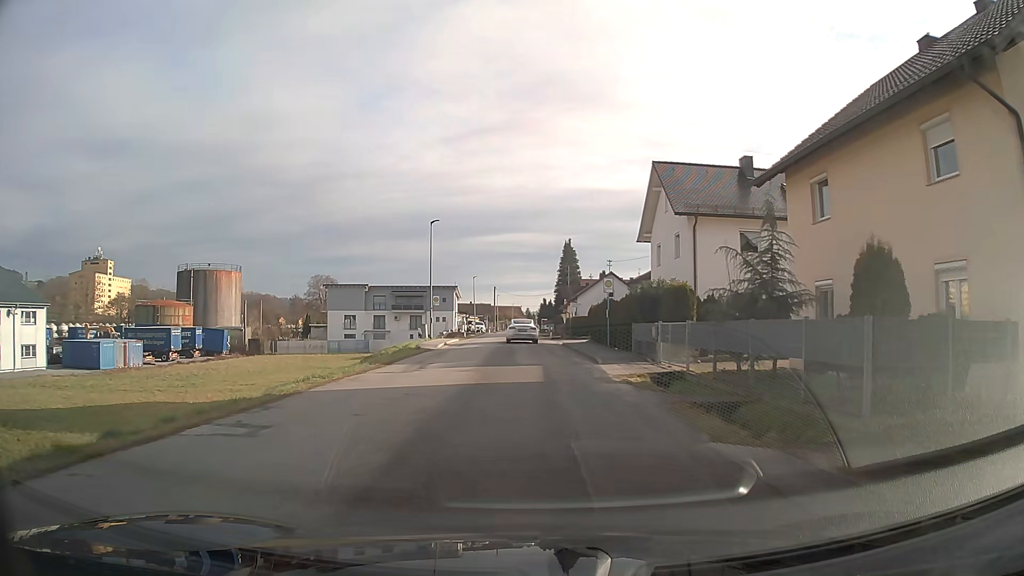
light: Day
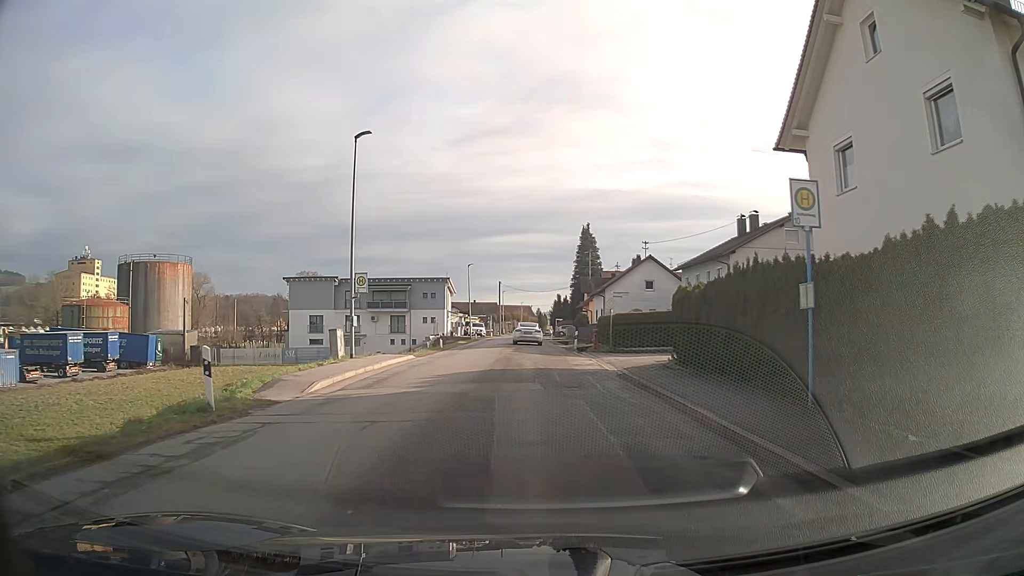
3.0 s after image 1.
(-0.2, +22.3) m; -1°
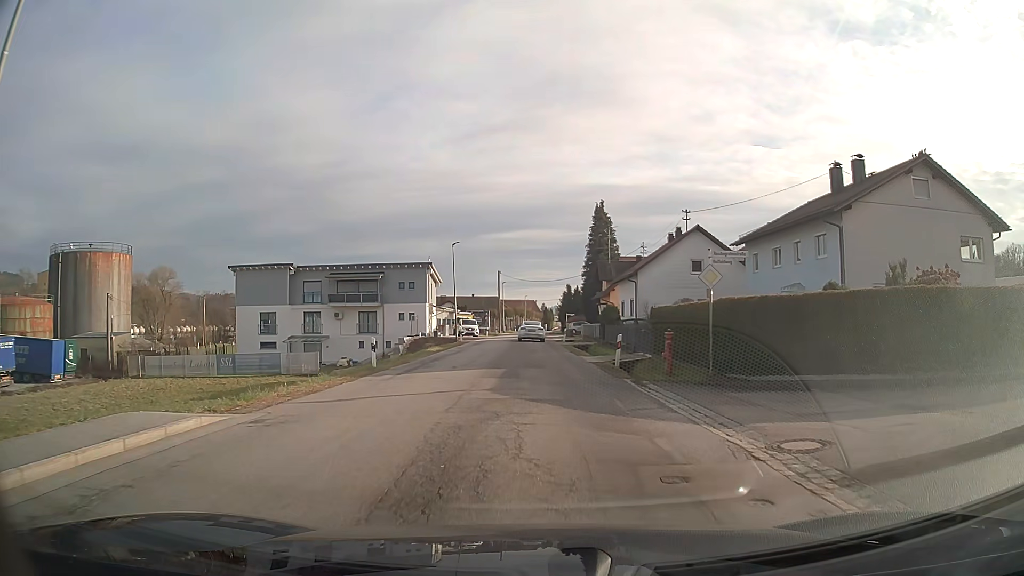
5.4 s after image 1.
(-0.2, +17.9) m; -1°
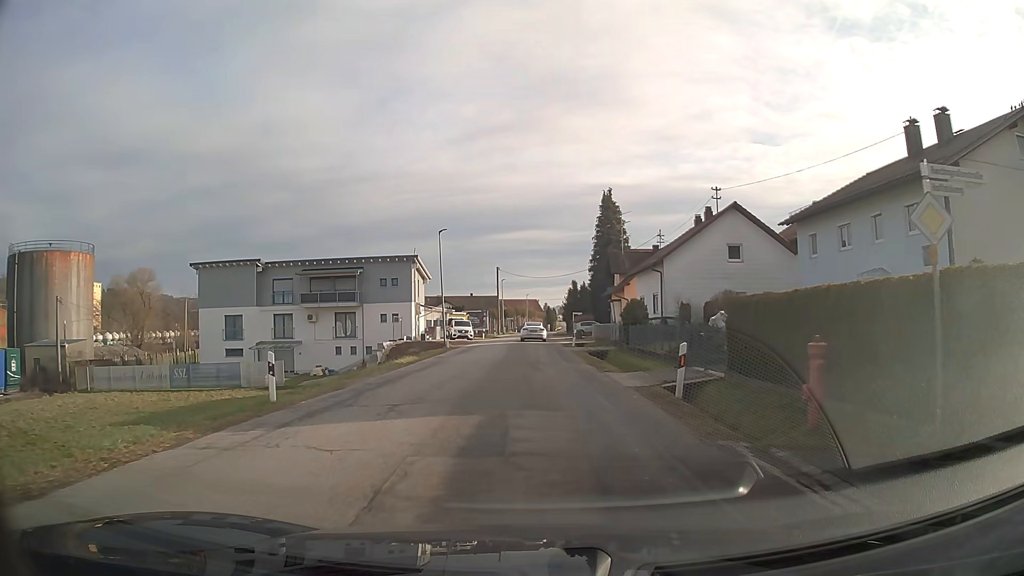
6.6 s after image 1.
(0.0, +9.0) m; 0°
(0, +10) (0, +20) (0, +30) (0, +40) (0, +50) (0, +60) (+1, +70) (+1, +80) (+1, +90) (+2, +100) m
